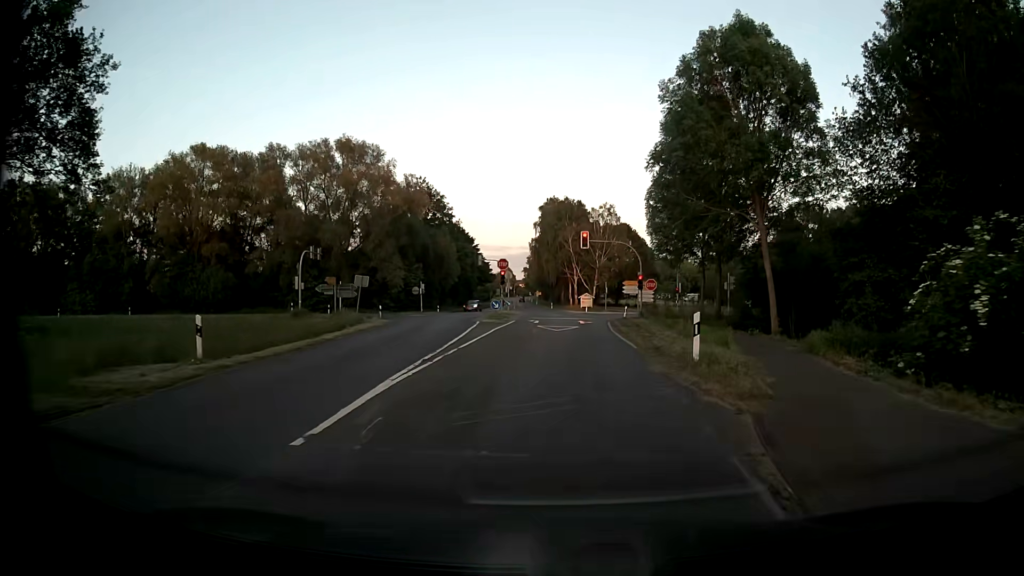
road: secondary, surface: asphalt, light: Day
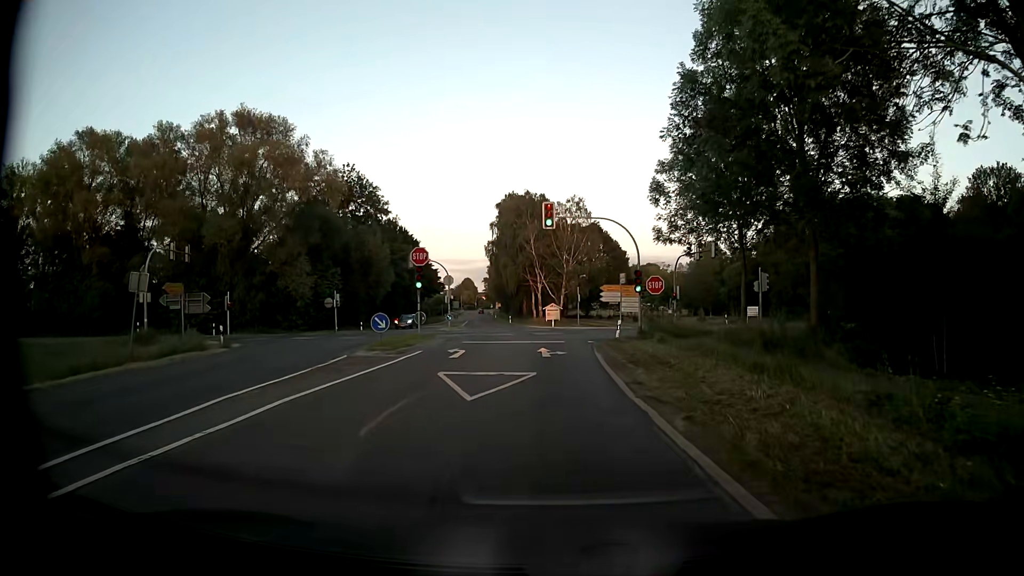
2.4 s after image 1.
(+0.6, +19.8) m; +3°
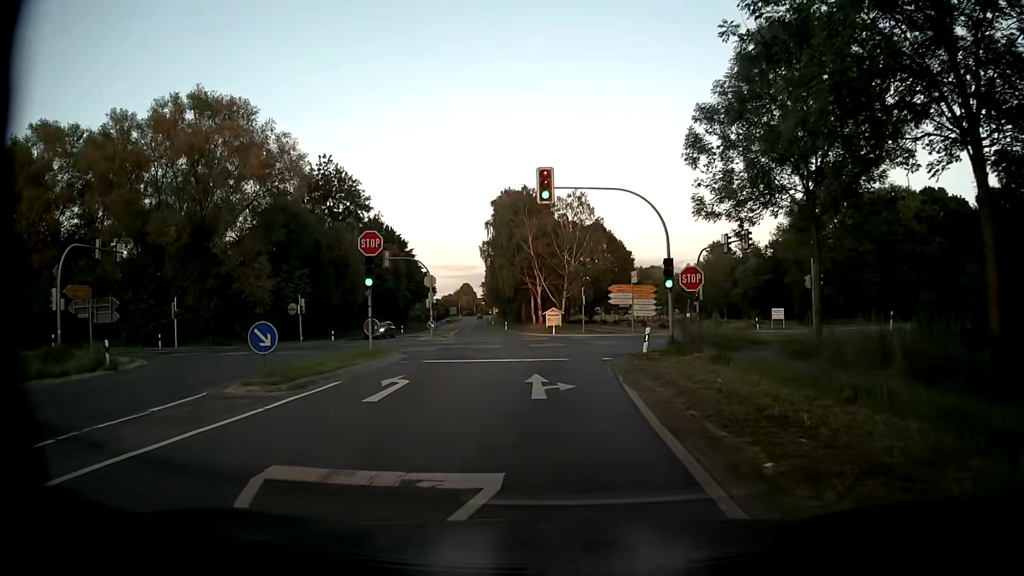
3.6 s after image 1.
(0.0, +9.3) m; -1°
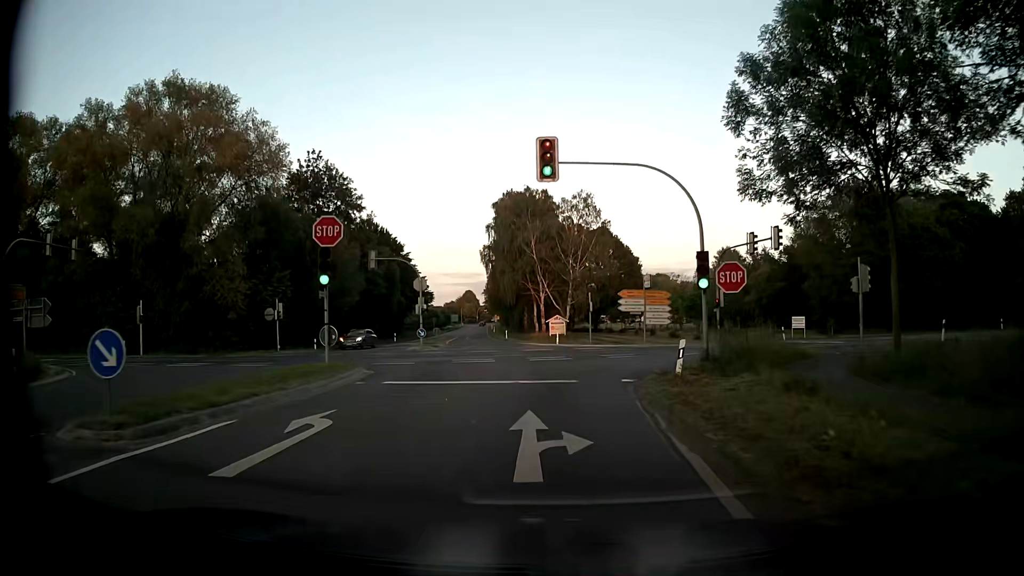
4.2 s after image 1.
(0.0, +5.4) m; 0°
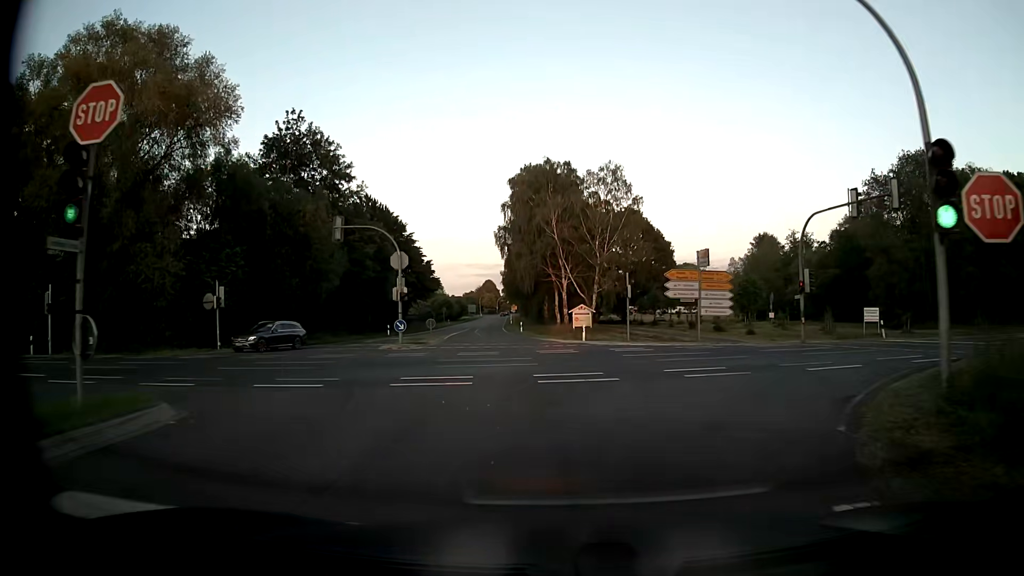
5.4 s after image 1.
(-0.2, +12.4) m; -2°
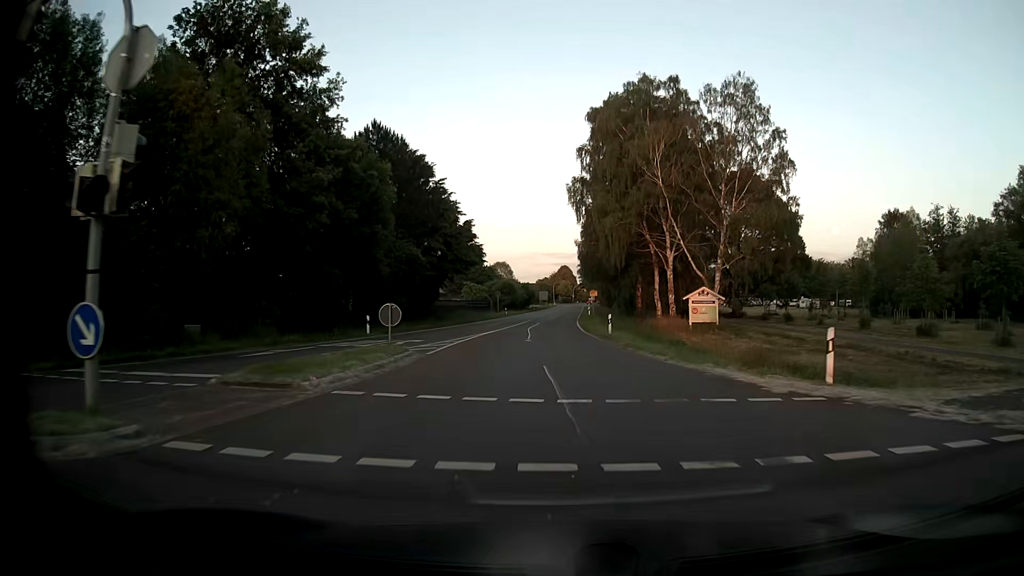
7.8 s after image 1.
(-2.1, +28.3) m; -7°
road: tertiary
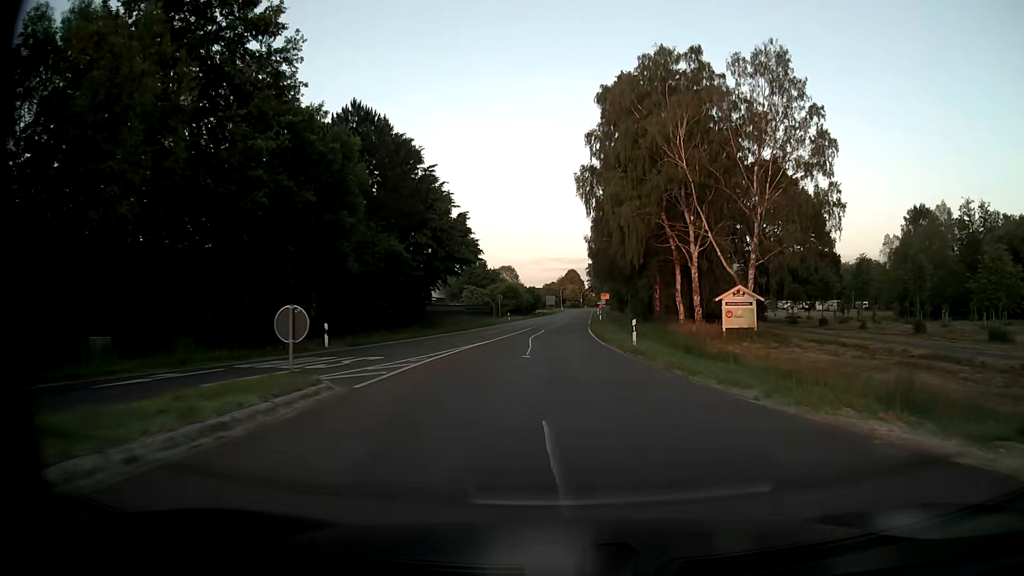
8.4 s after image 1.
(0.0, +7.5) m; -1°
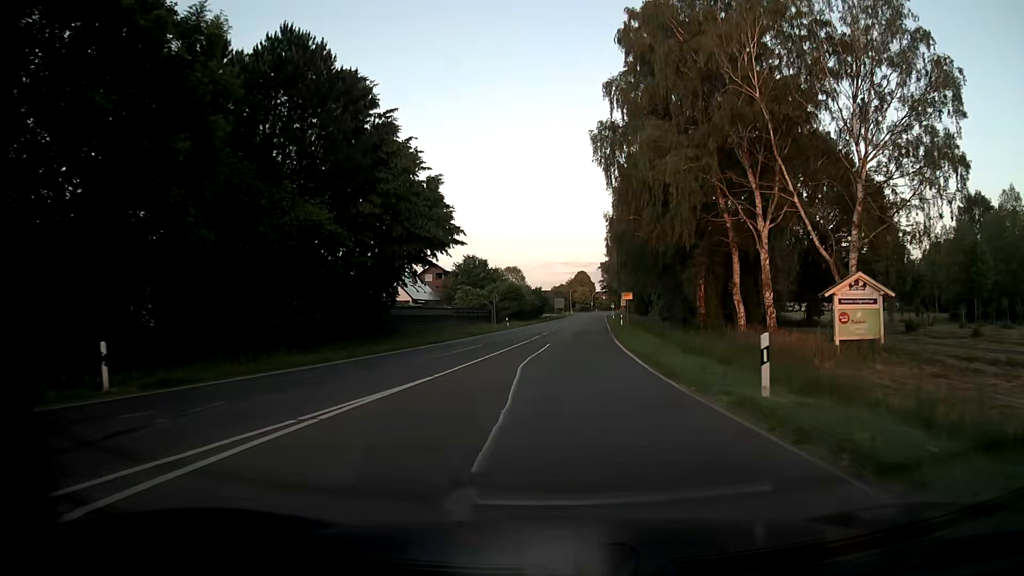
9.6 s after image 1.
(-0.1, +15.3) m; 0°
(0, +10) (0, +20) (+1, +30) (+1, +40) (+1, +50) (+2, +60) (+2, +70) (+3, +80) (+4, +90) (+4, +100) m
